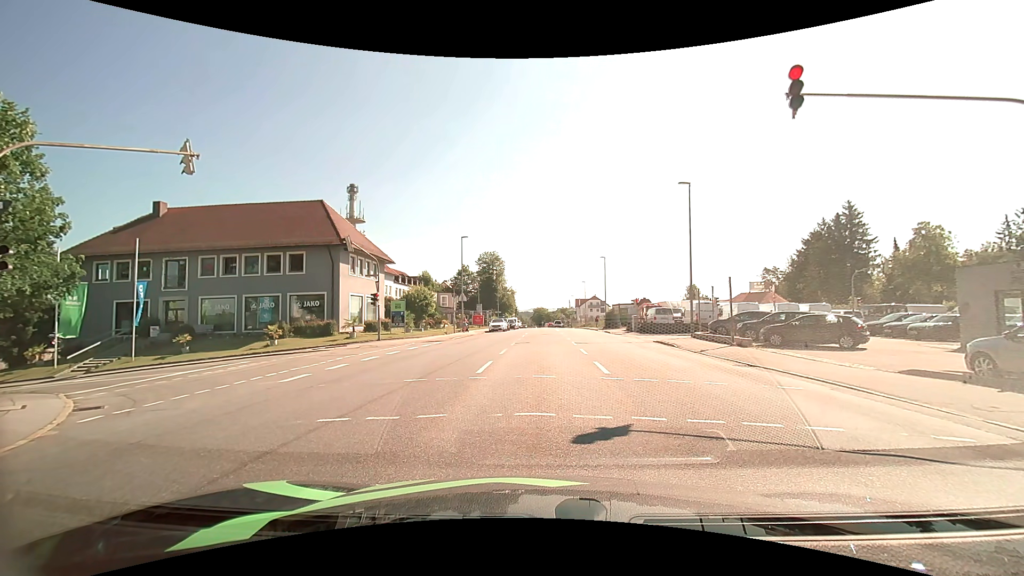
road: tertiary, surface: asphalt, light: Day
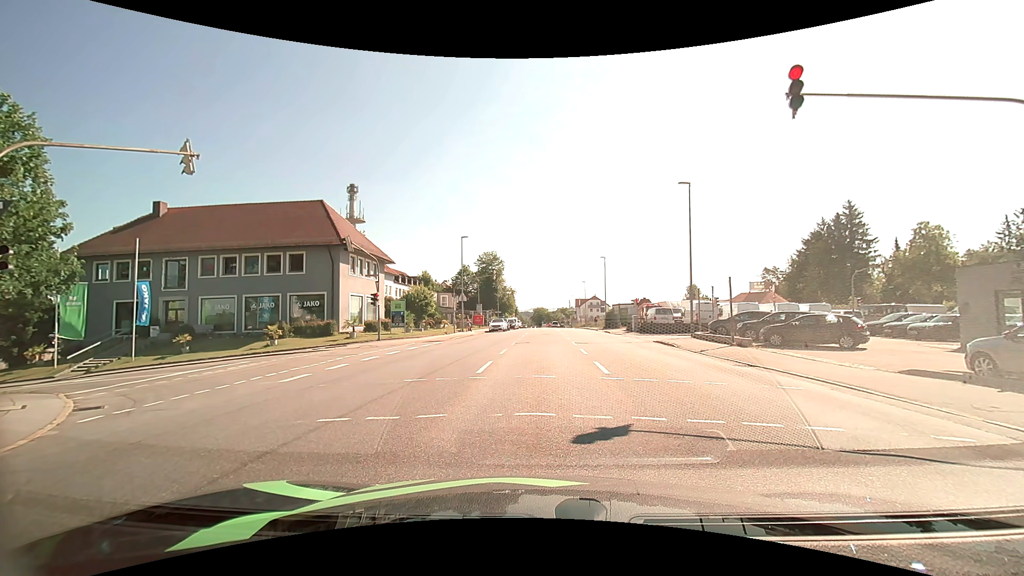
(0.0, 0.0) m; 0°
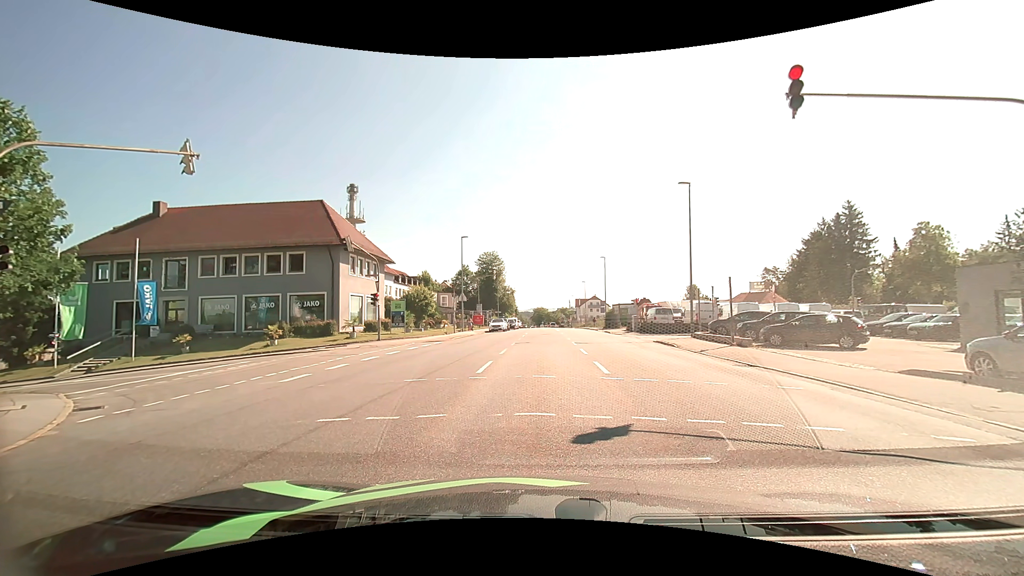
(0.0, 0.0) m; 0°
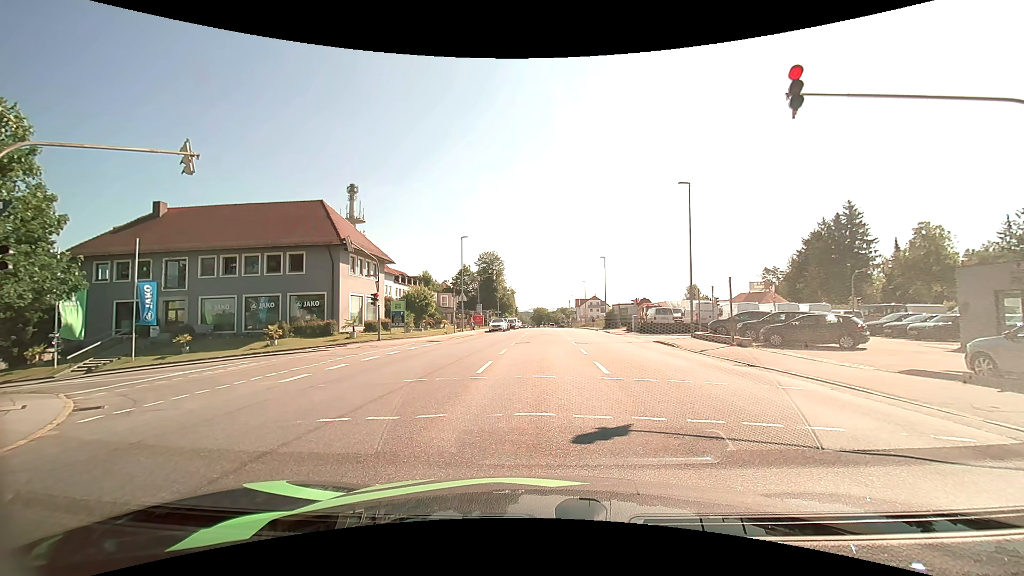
(0.0, 0.0) m; 0°
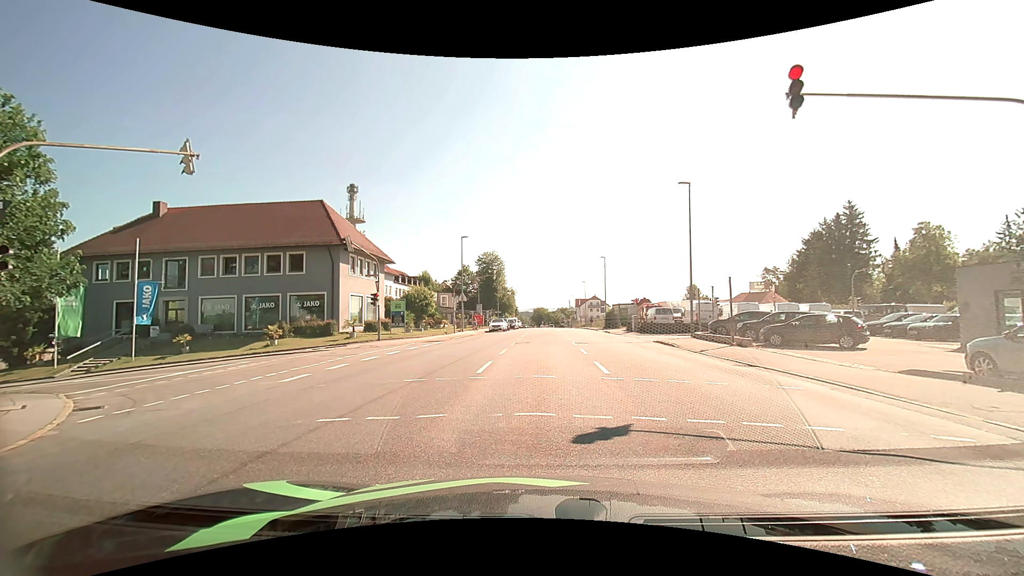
(0.0, 0.0) m; 0°
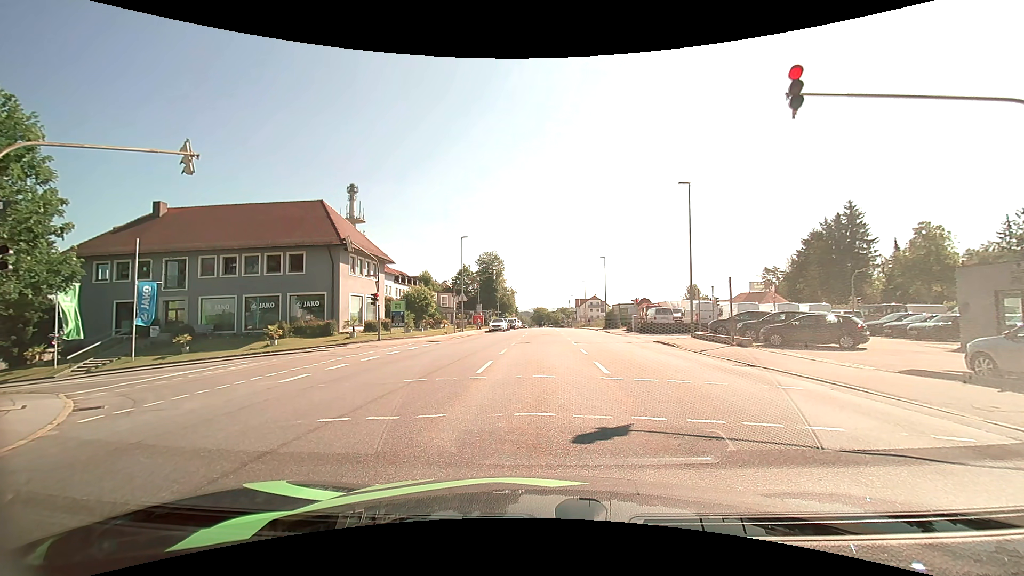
(0.0, 0.0) m; 0°
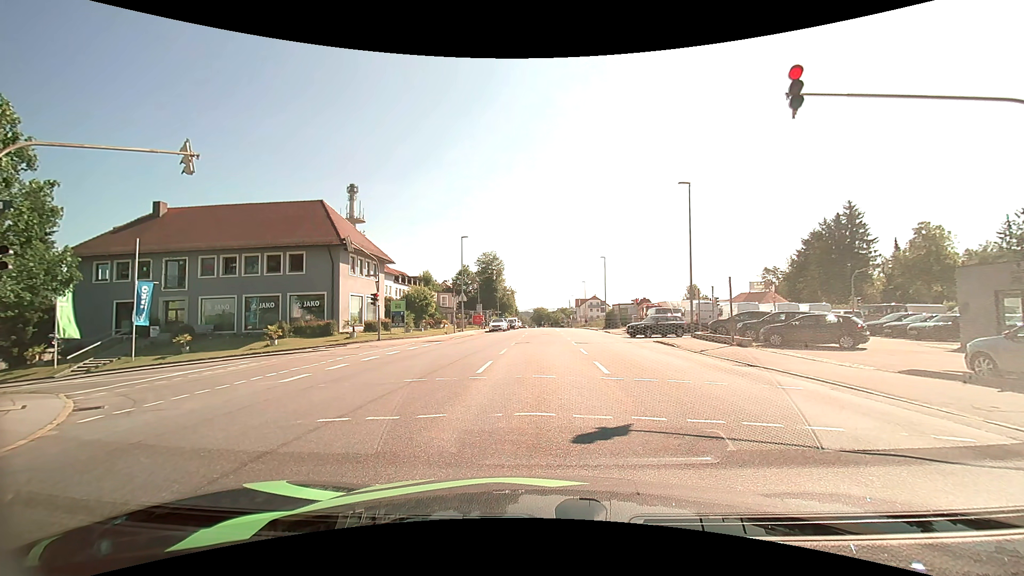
(0.0, 0.0) m; 0°
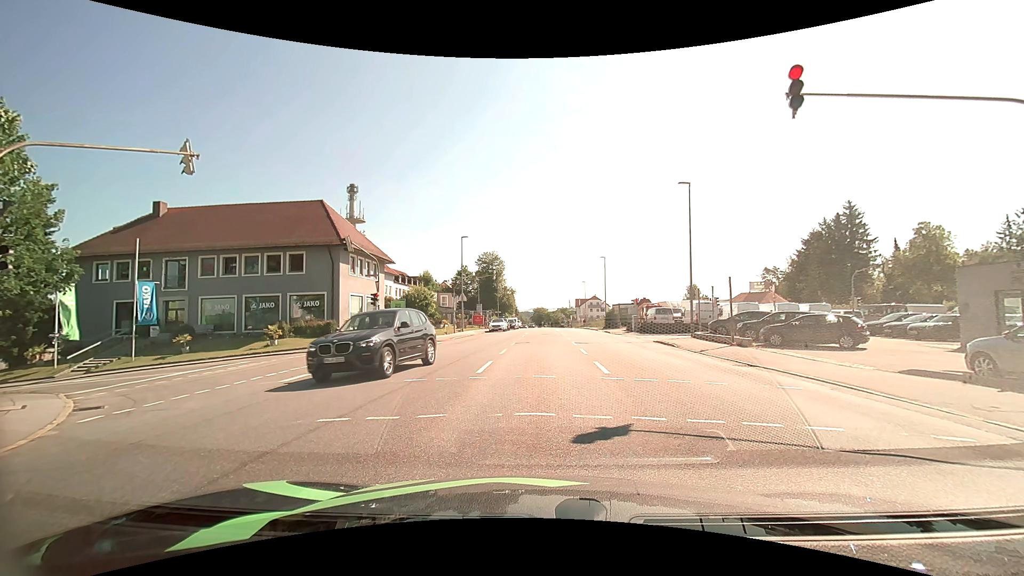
(0.0, 0.0) m; 0°
